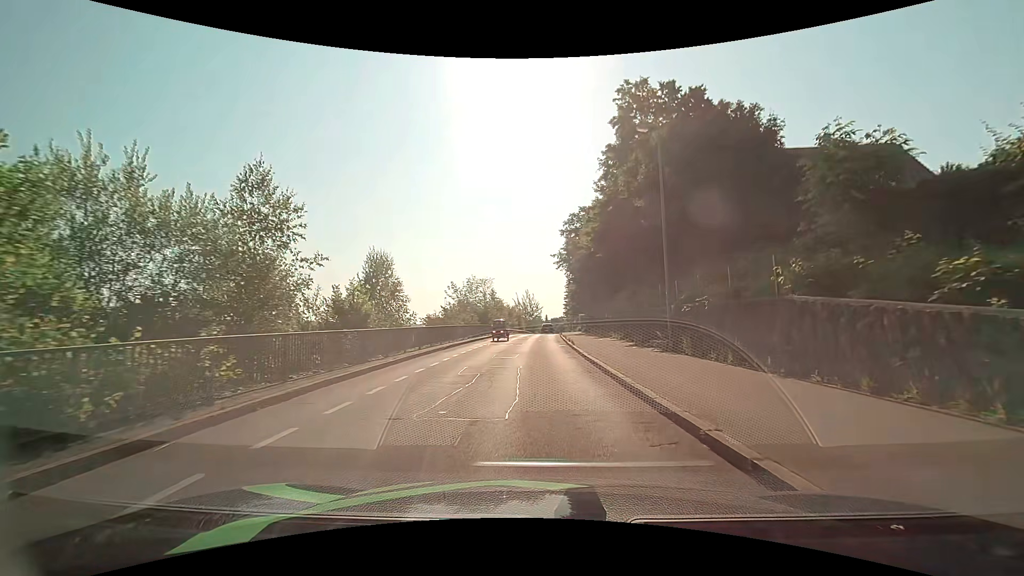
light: Day
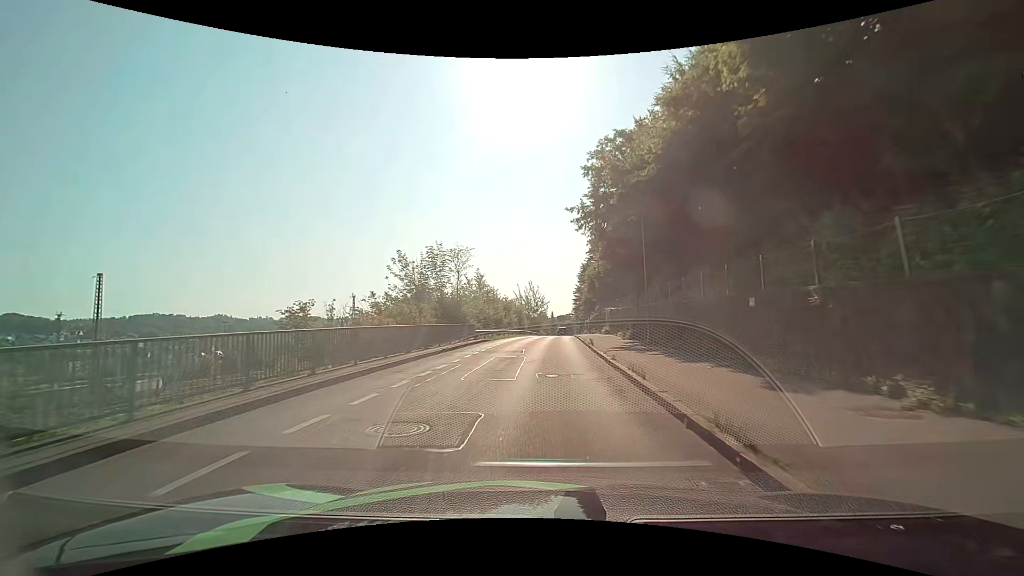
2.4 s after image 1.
(-0.1, +24.2) m; -1°
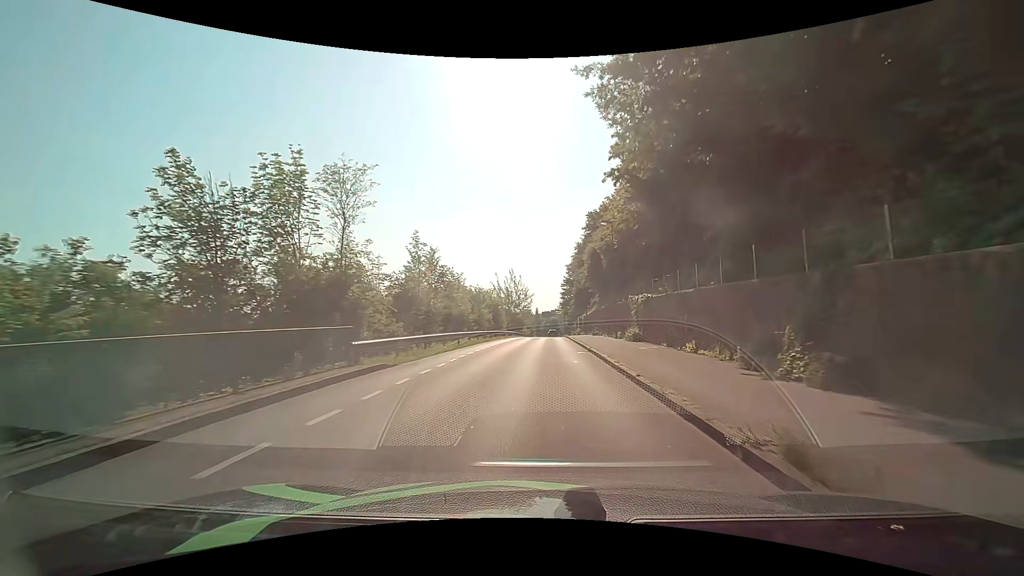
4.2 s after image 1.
(+0.3, +19.9) m; +2°
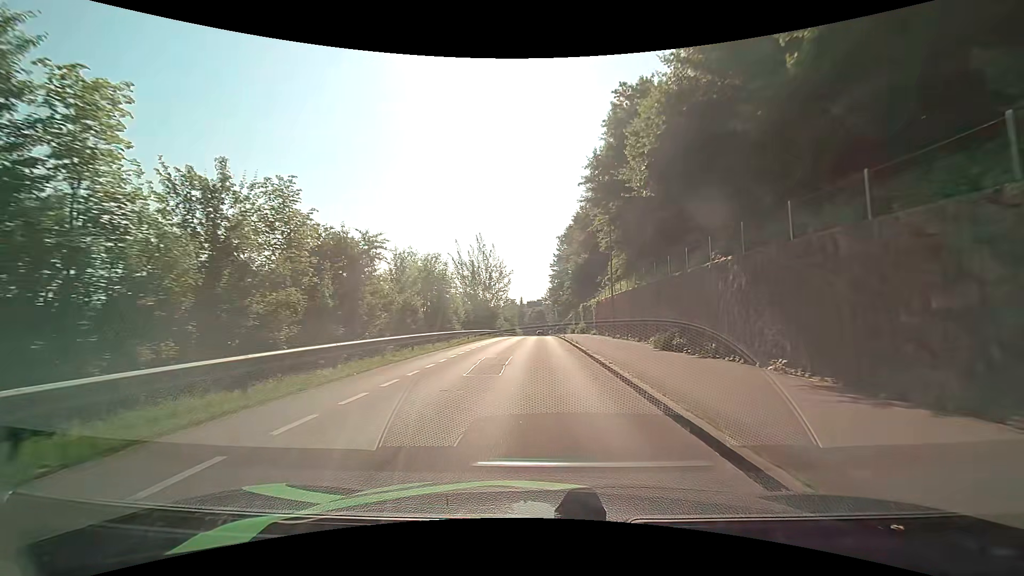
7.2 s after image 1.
(+0.8, +32.7) m; +2°
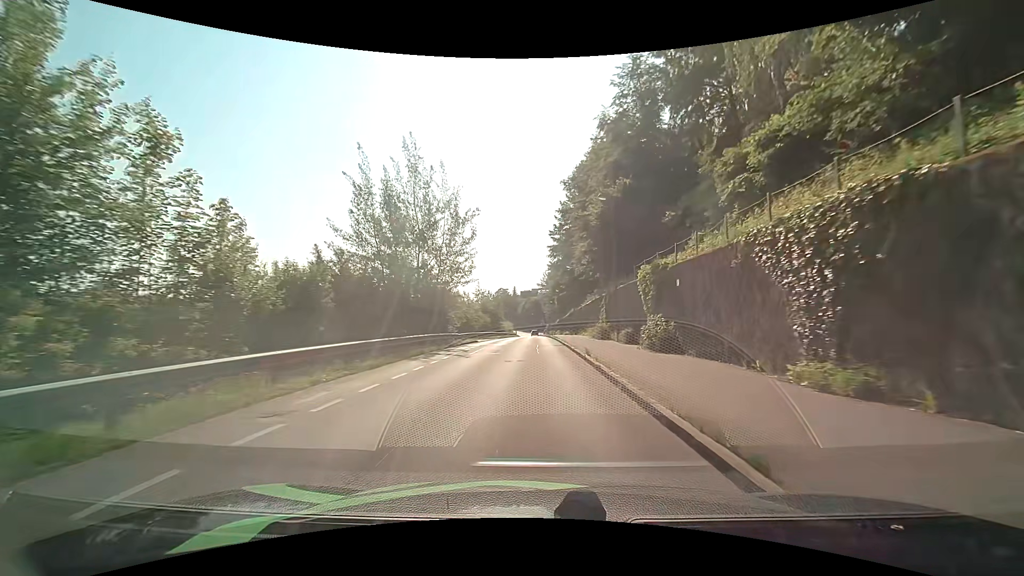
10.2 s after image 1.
(+0.1, +34.9) m; +1°
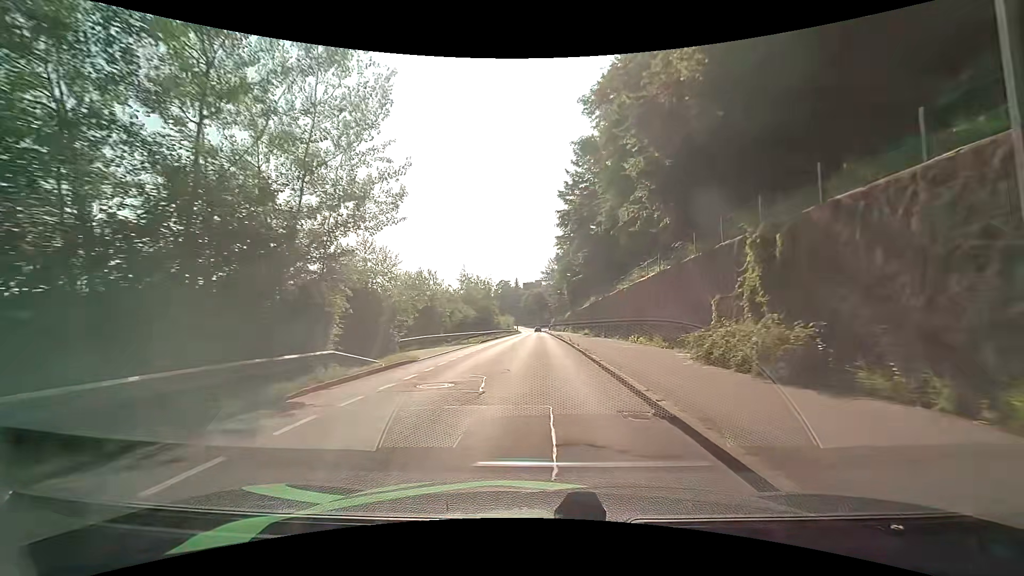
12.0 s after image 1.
(-0.3, +21.9) m; -1°
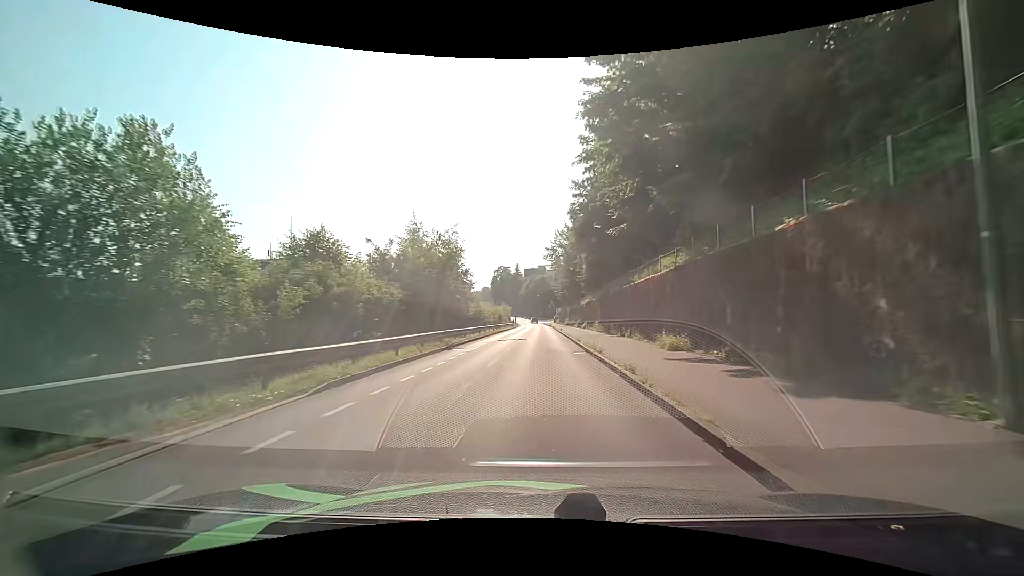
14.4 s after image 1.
(-0.1, +29.3) m; 0°
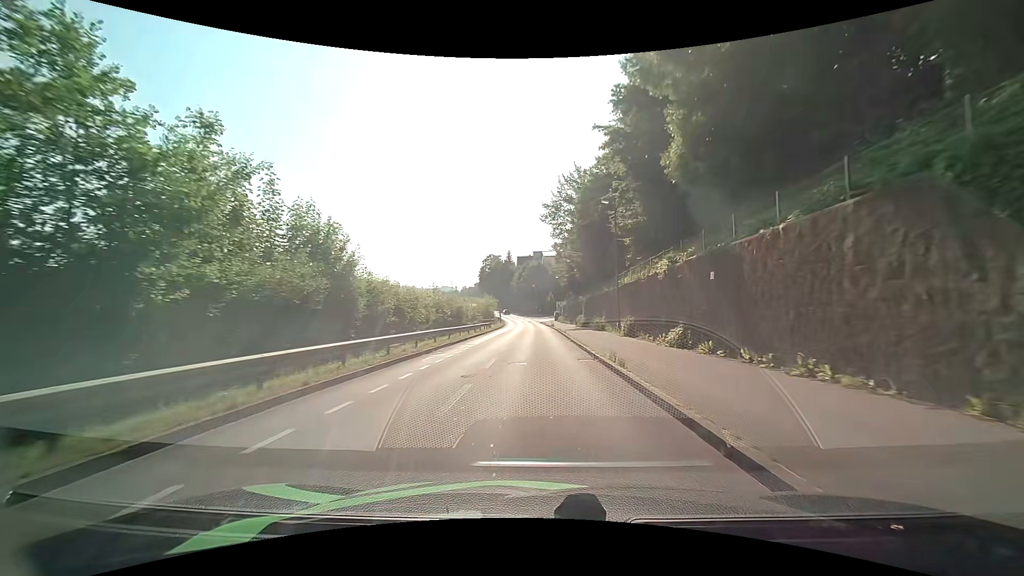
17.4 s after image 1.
(+0.1, +36.7) m; +1°
(0, +10) (0, +20) (0, +30) (0, +40) (0, +50) (-1, +60) (-1, +70) (-1, +80) (-2, +90) (-2, +100) m
